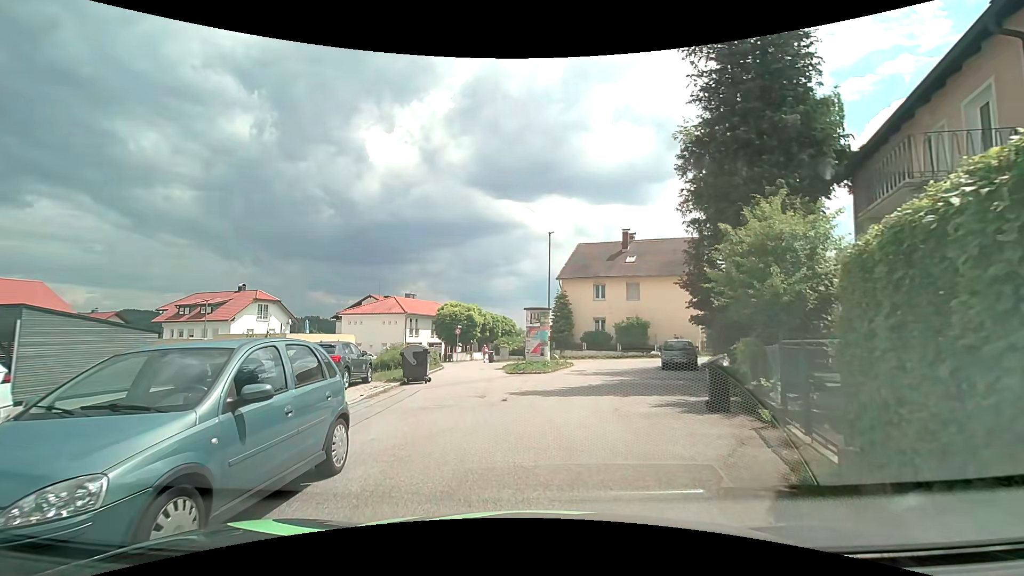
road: residential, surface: asphalt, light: Day
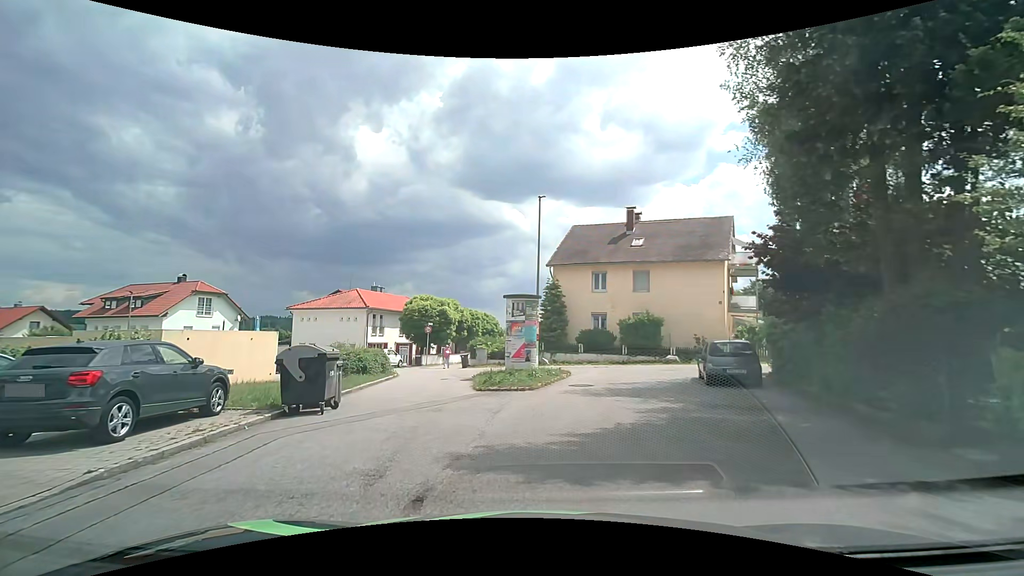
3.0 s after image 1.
(+0.1, +8.0) m; +2°
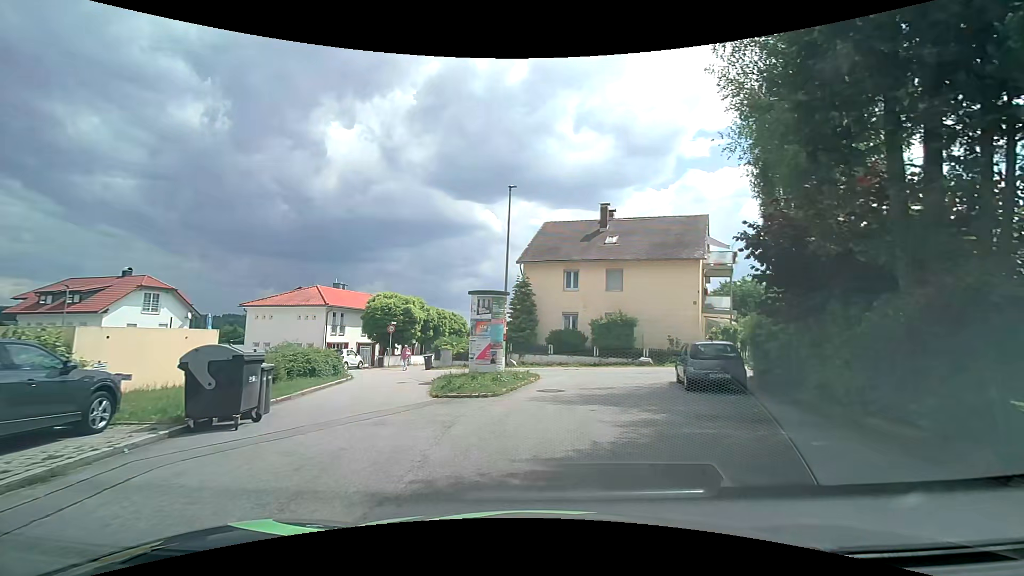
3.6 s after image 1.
(0.0, +1.7) m; +2°
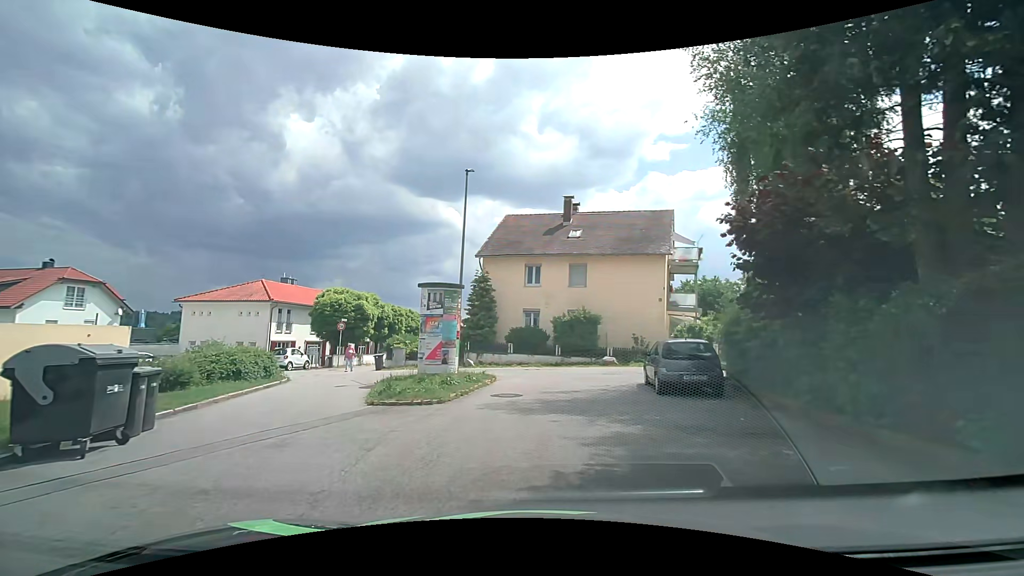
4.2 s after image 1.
(+0.1, +1.8) m; +4°
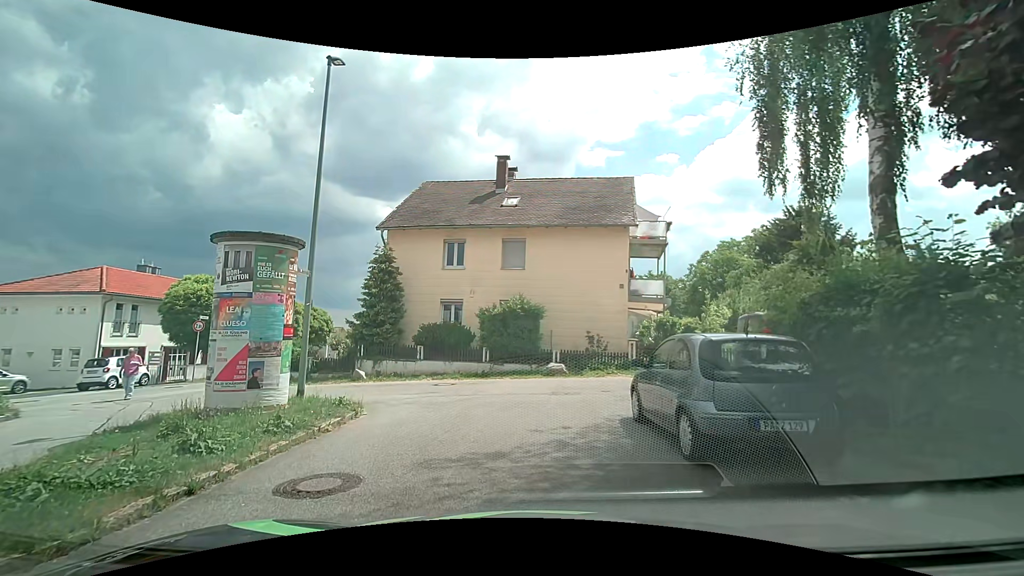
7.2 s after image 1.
(+0.6, +7.5) m; +8°
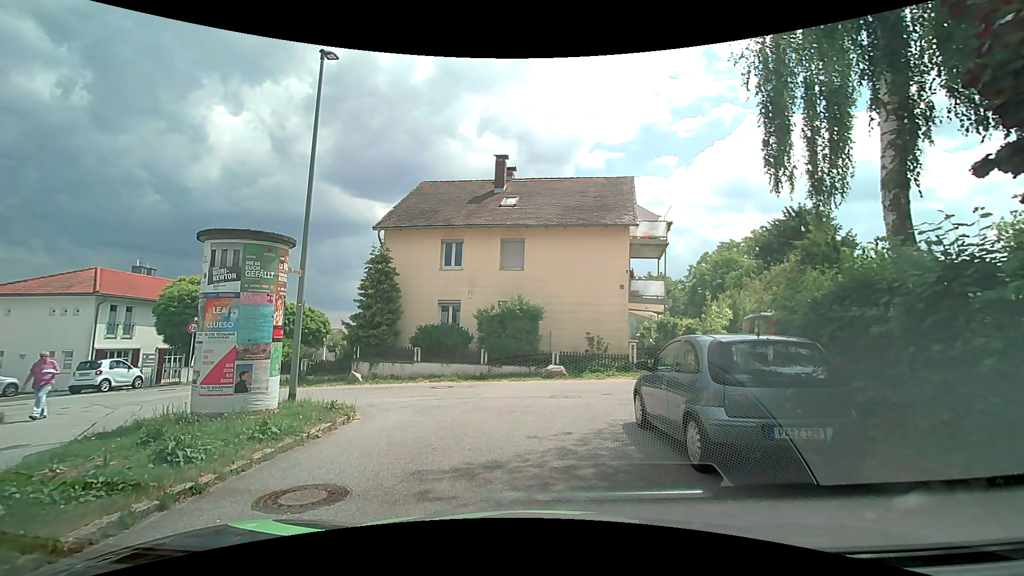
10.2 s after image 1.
(0.0, +0.4) m; 0°
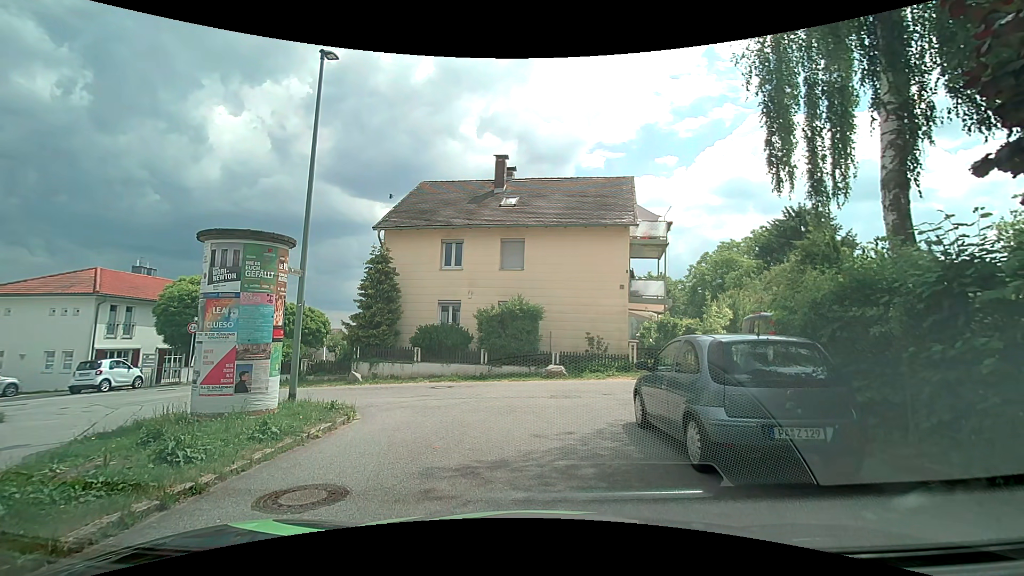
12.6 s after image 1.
(0.0, 0.0) m; 0°
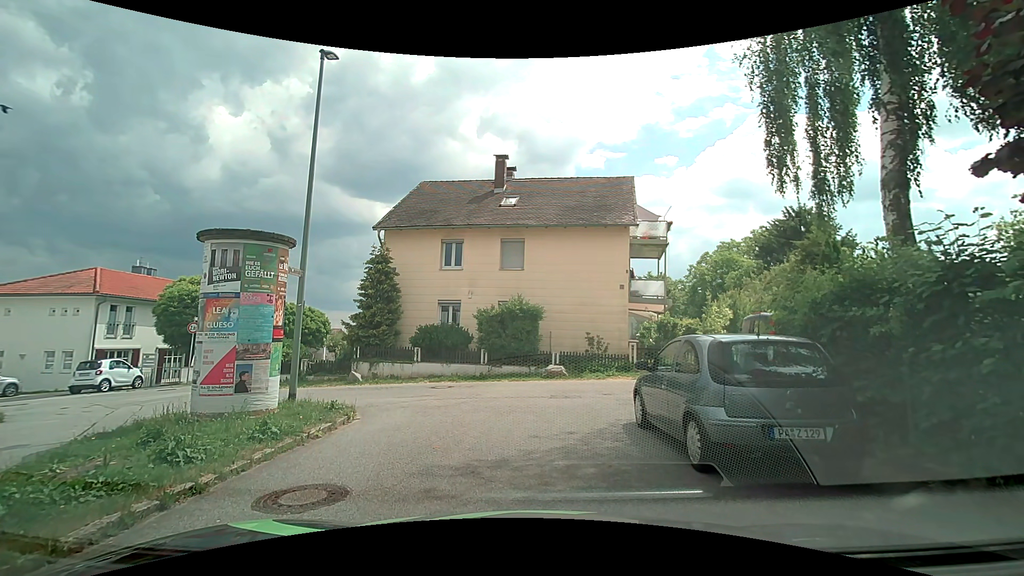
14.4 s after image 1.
(0.0, 0.0) m; 0°
